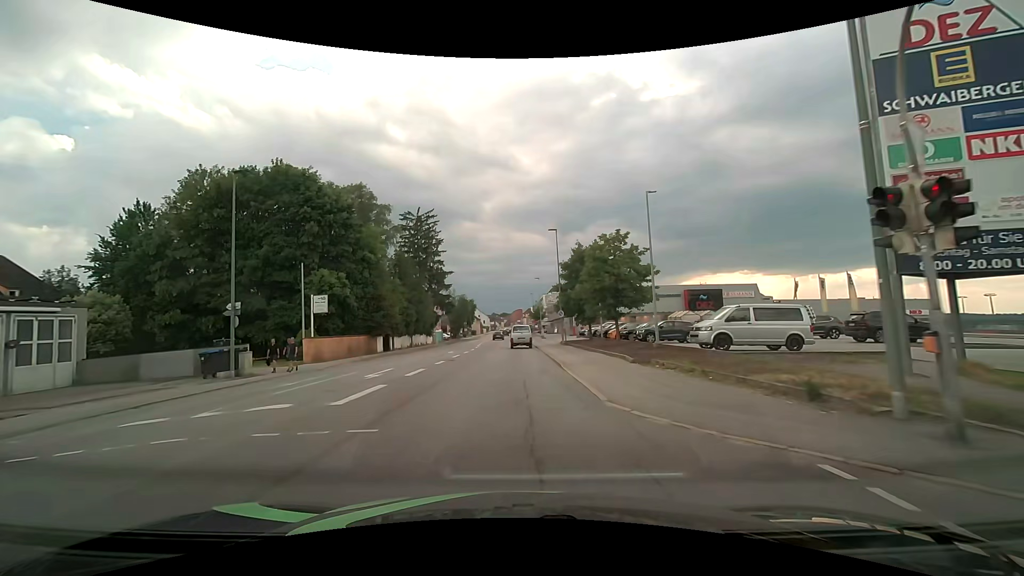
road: tertiary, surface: asphalt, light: Day
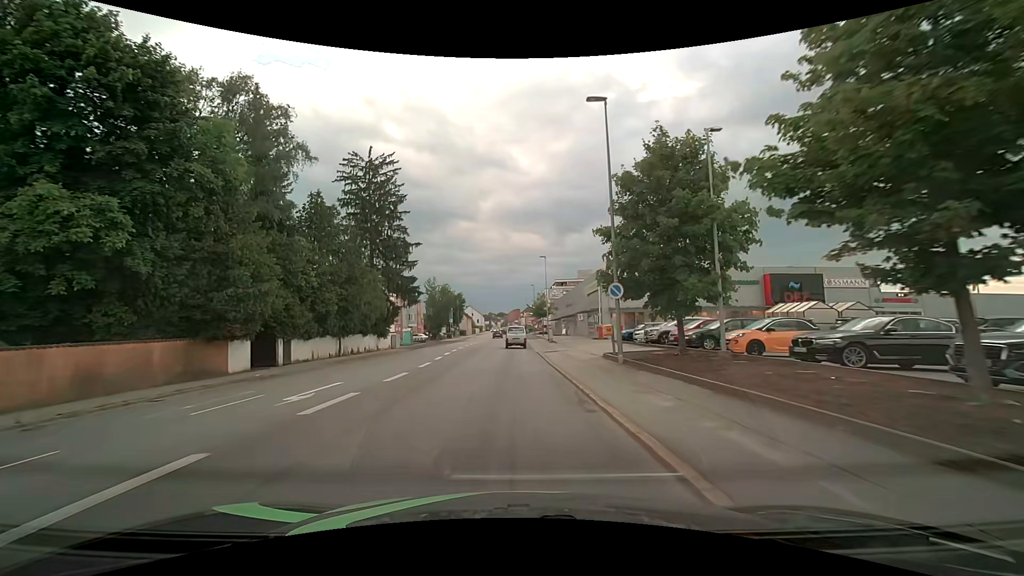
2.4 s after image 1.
(-0.2, +25.5) m; 0°
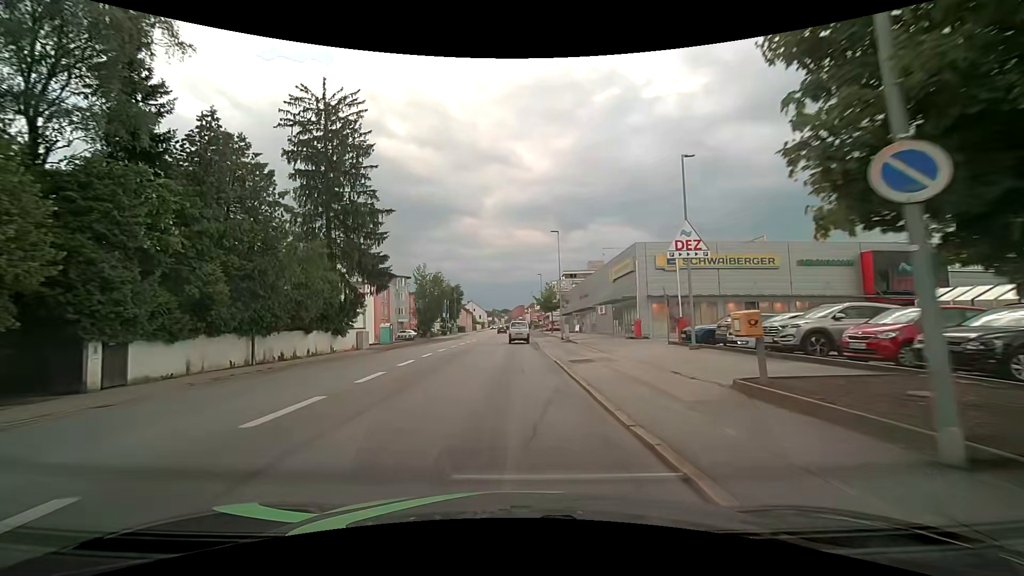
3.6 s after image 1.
(-0.1, +13.8) m; -1°
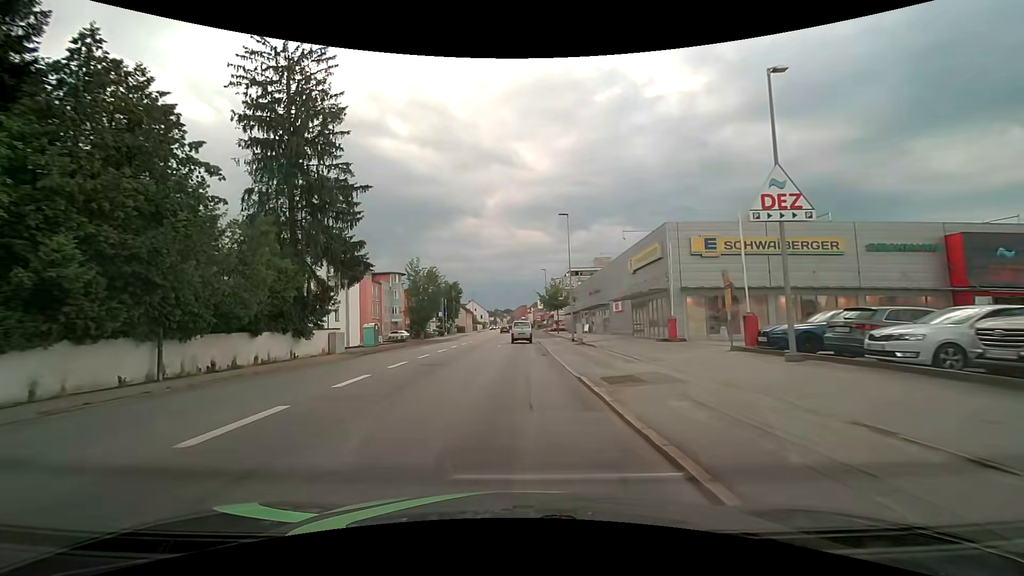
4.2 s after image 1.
(-0.1, +7.1) m; -1°
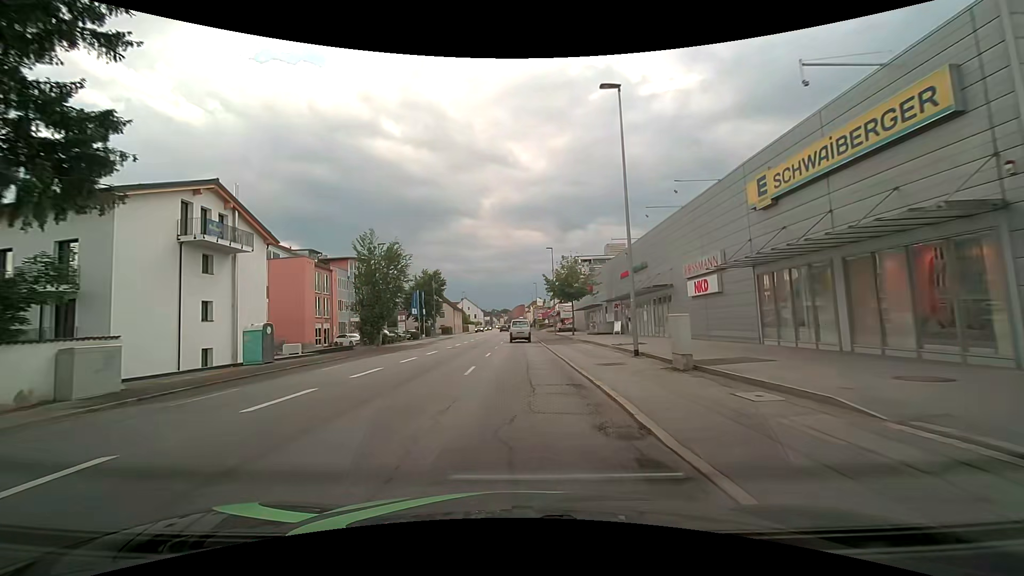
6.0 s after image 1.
(+0.1, +21.5) m; 0°
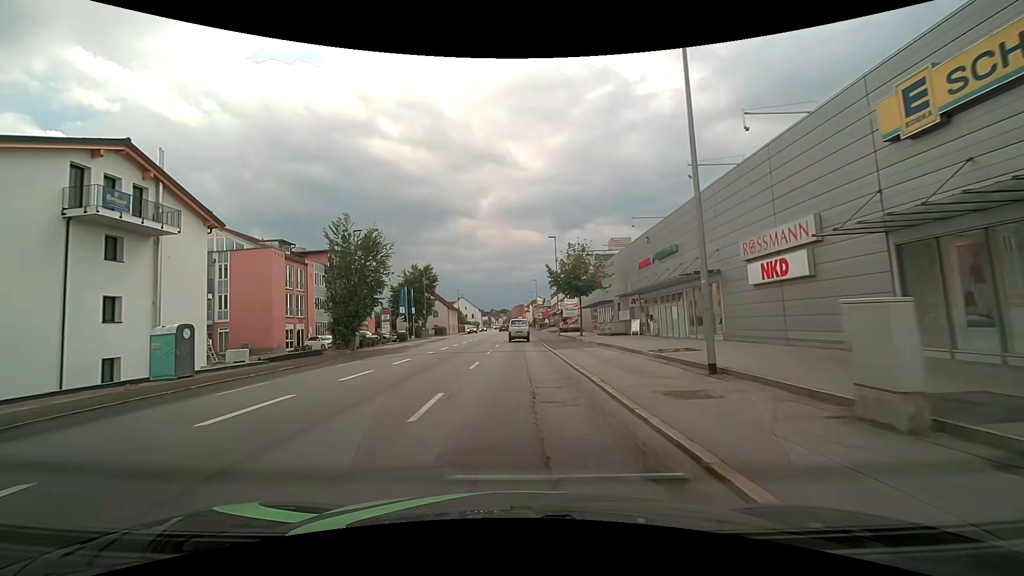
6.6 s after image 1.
(0.0, +7.1) m; 0°
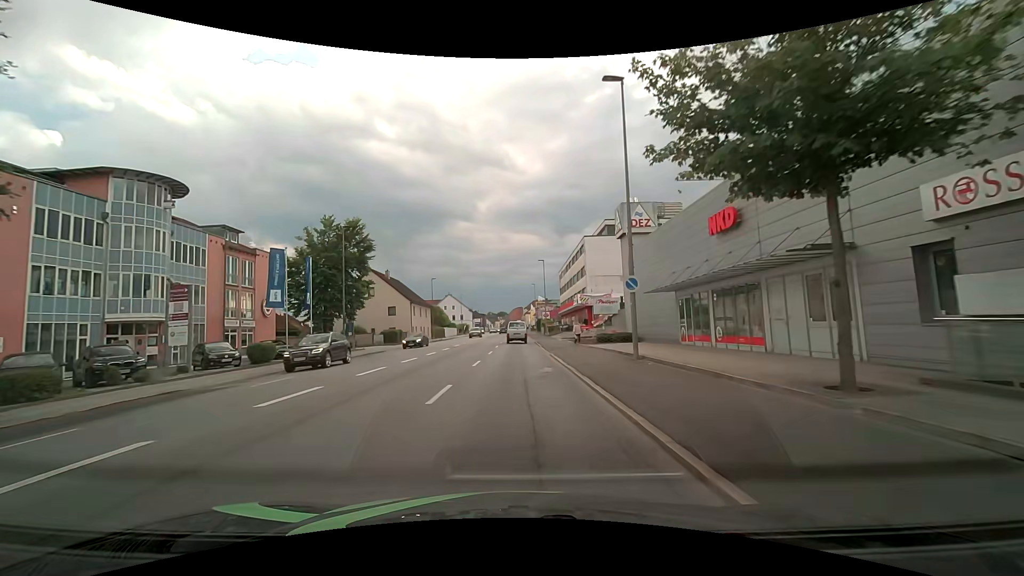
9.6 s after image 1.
(0.0, +34.2) m; 0°
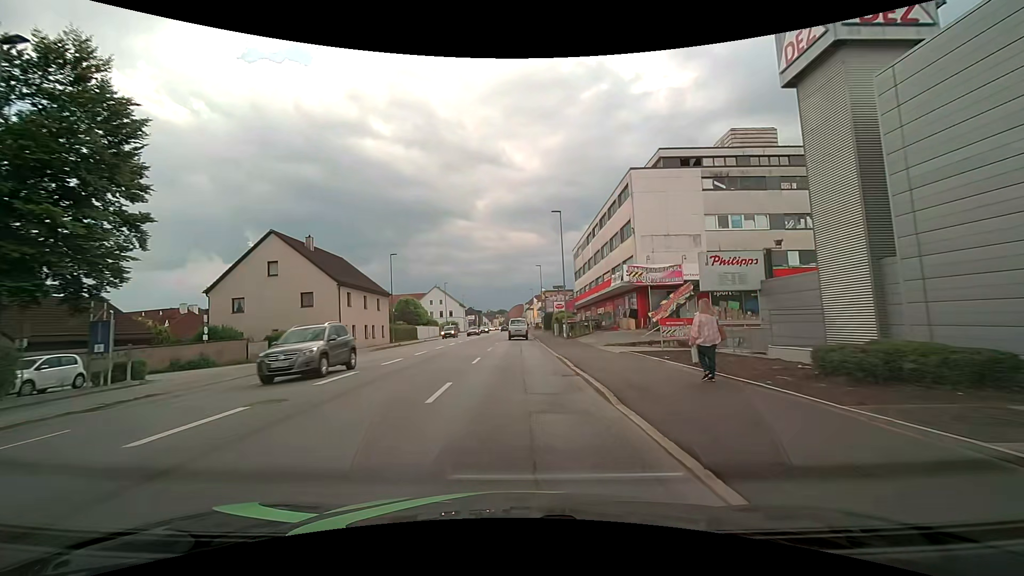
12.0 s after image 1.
(-0.1, +27.3) m; 0°
(0, +10) (0, +20) (0, +30) (0, +40) (0, +50) (0, +60) (0, +70) (0, +80) (0, +90) (0, +100) m
